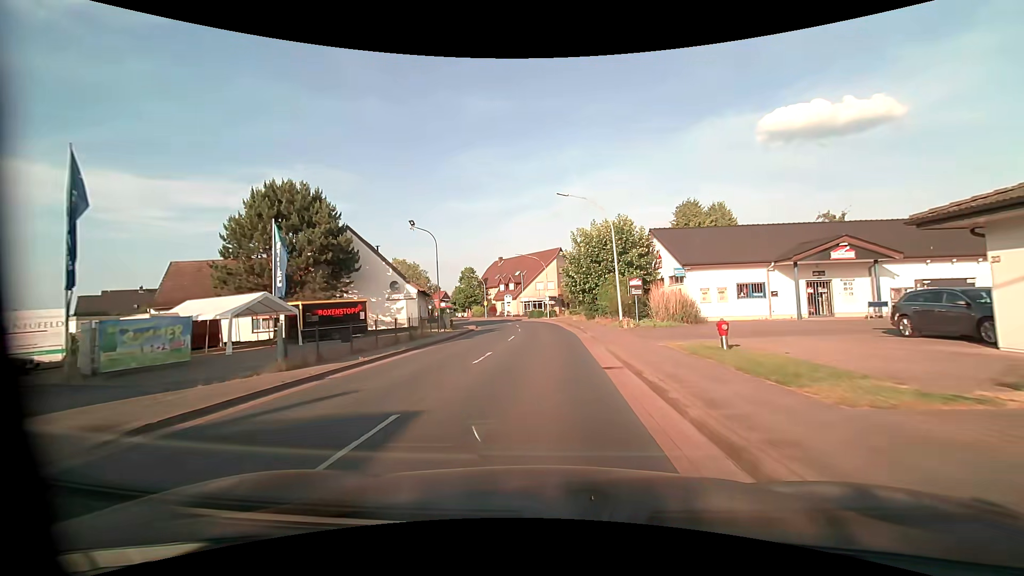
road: primary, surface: asphalt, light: Day
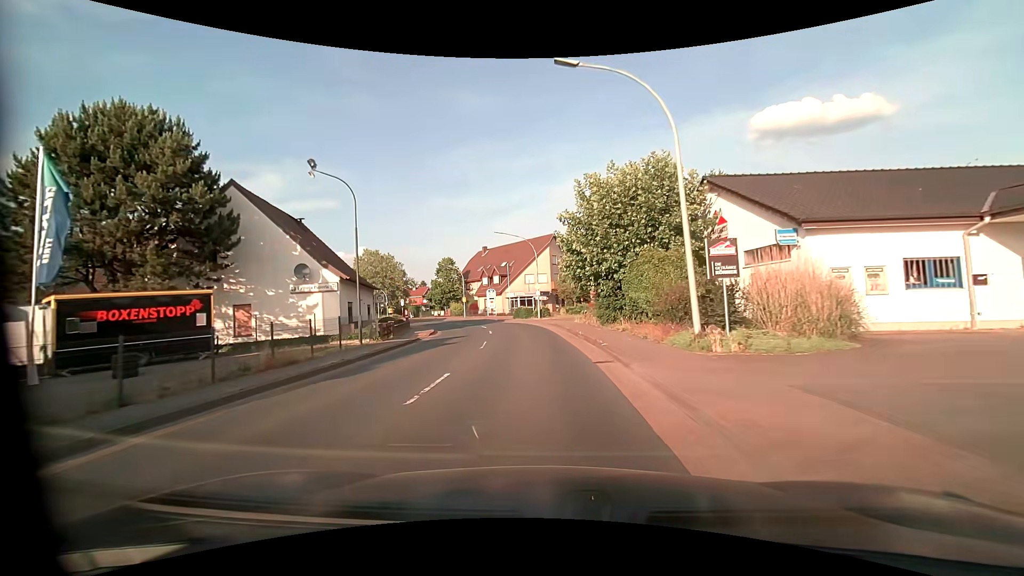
(+0.2, +14.7) m; +1°
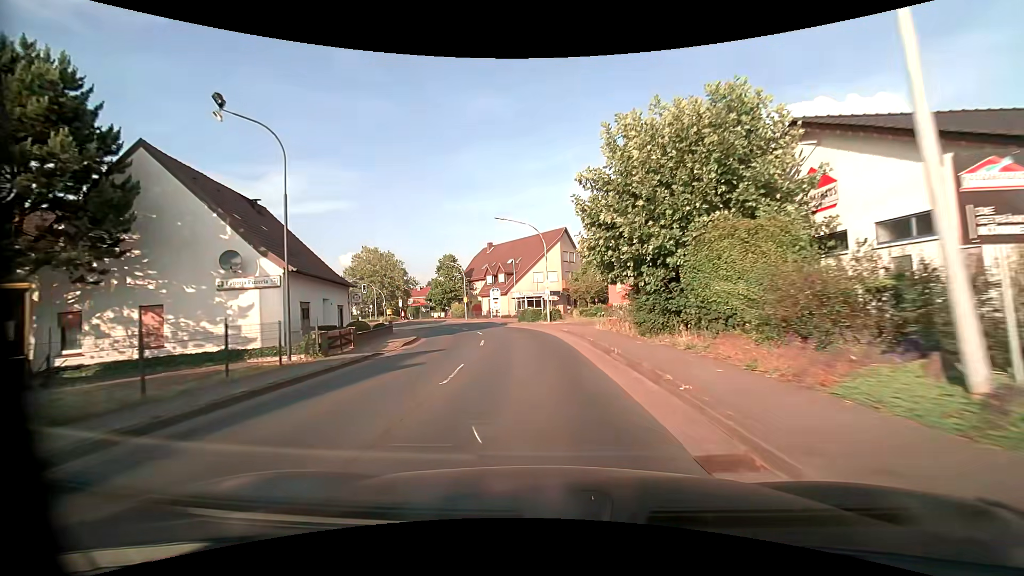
(0.0, +7.3) m; -1°
